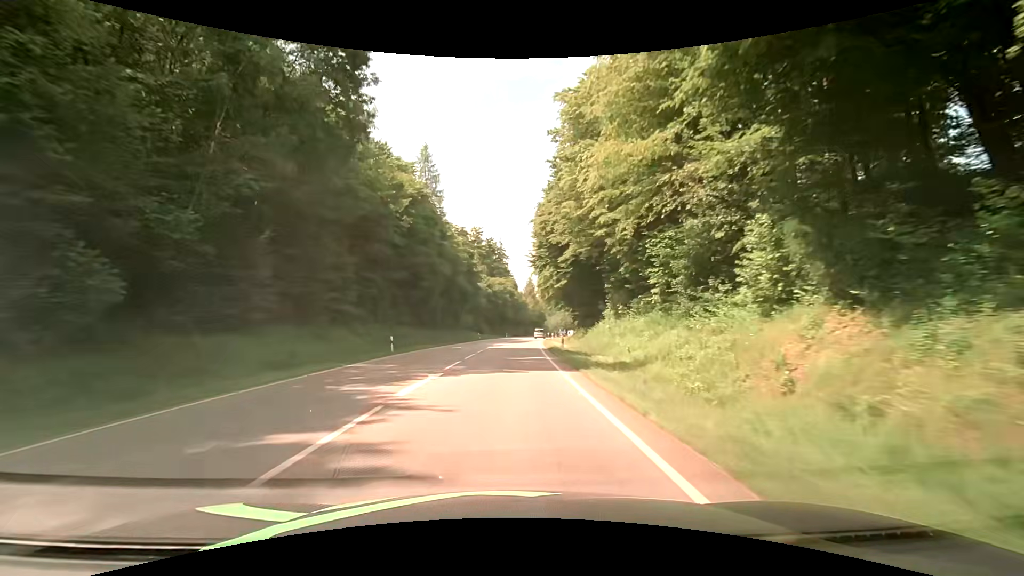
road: secondary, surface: asphalt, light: Day
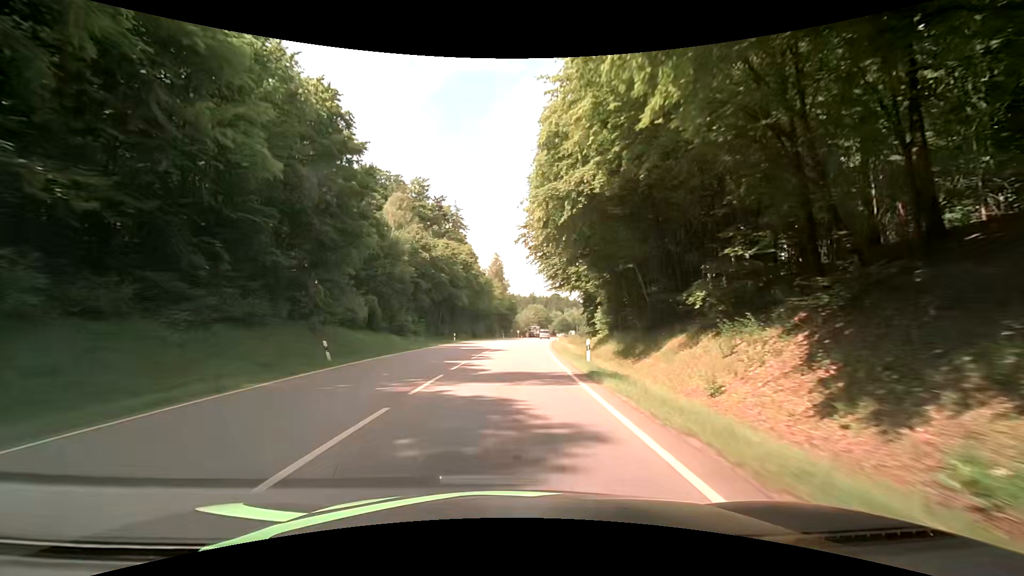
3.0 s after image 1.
(+1.9, +54.0) m; +5°
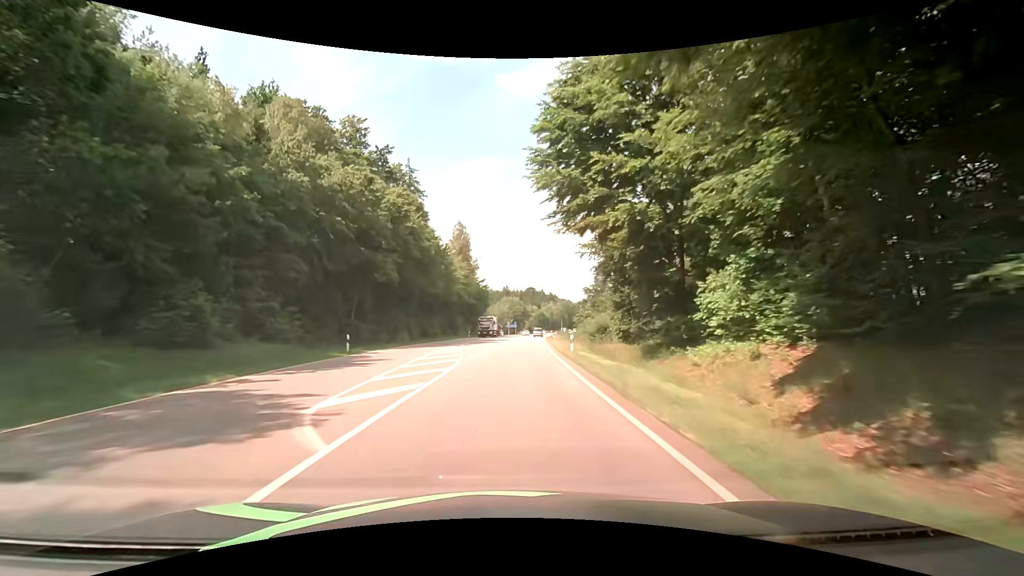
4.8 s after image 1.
(+0.8, +32.5) m; +3°
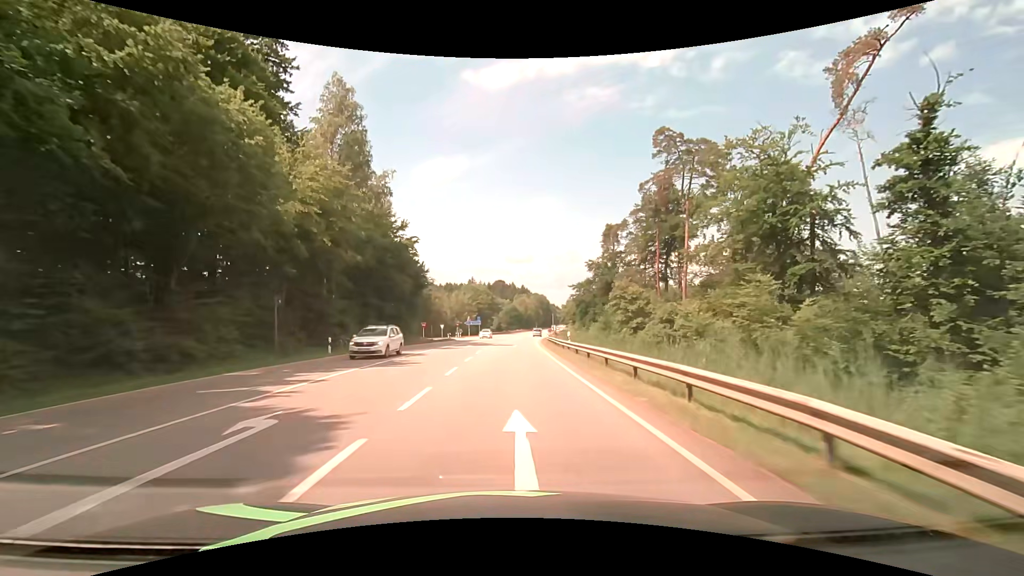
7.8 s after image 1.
(+1.9, +54.1) m; +4°
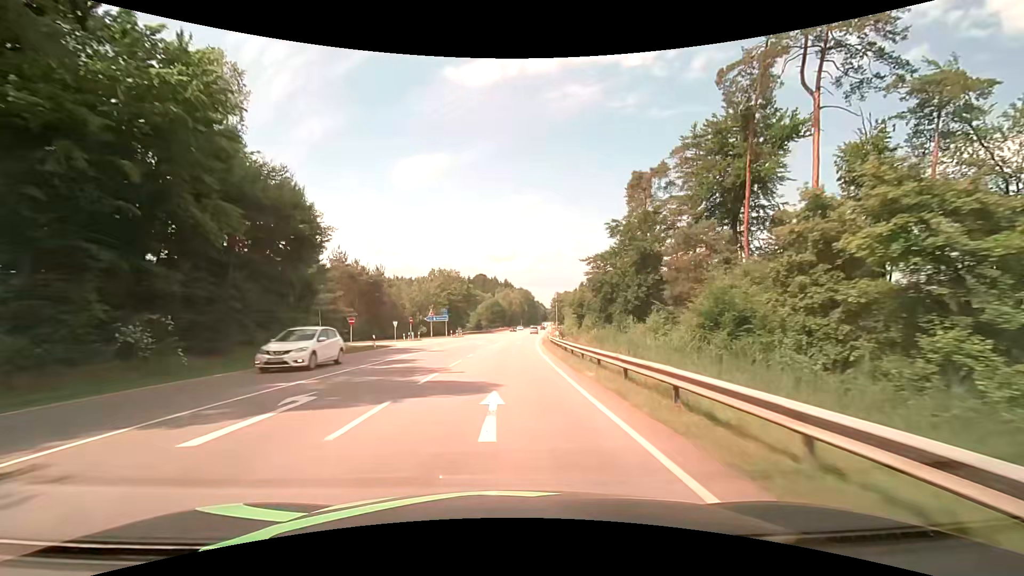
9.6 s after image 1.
(+0.6, +32.4) m; +2°
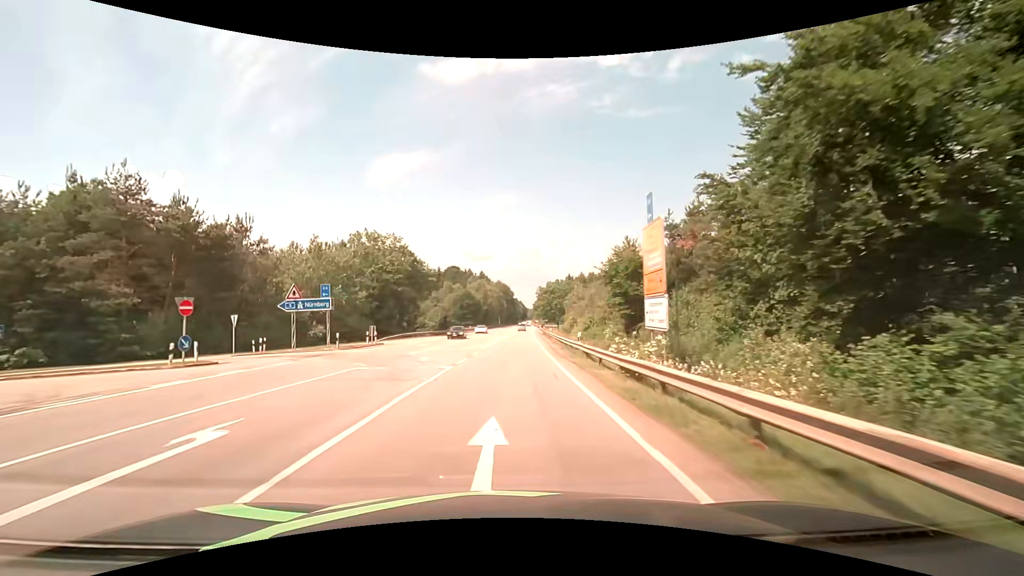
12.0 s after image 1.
(+1.0, +43.2) m; +3°
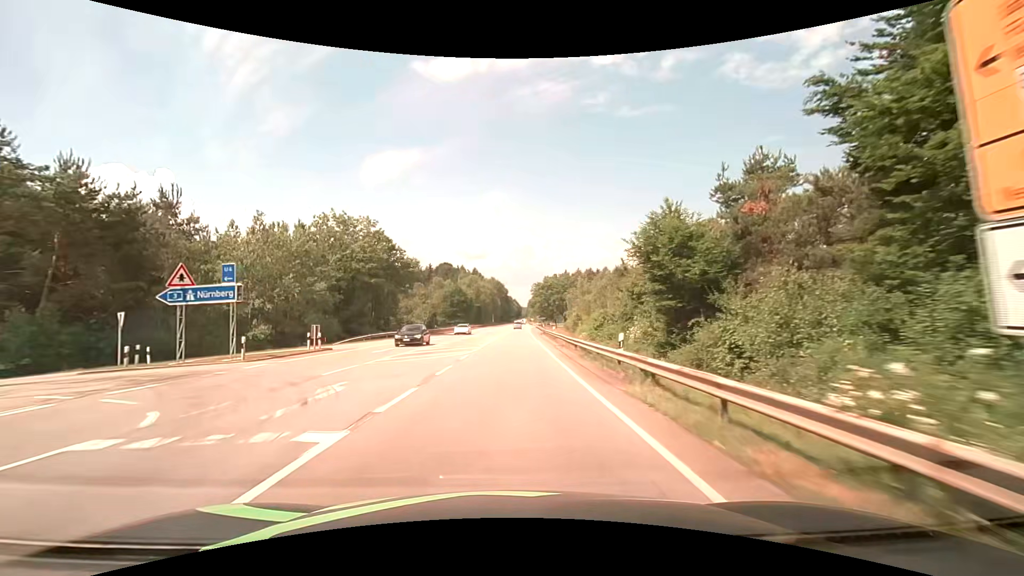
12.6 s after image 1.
(+0.1, +10.8) m; +1°
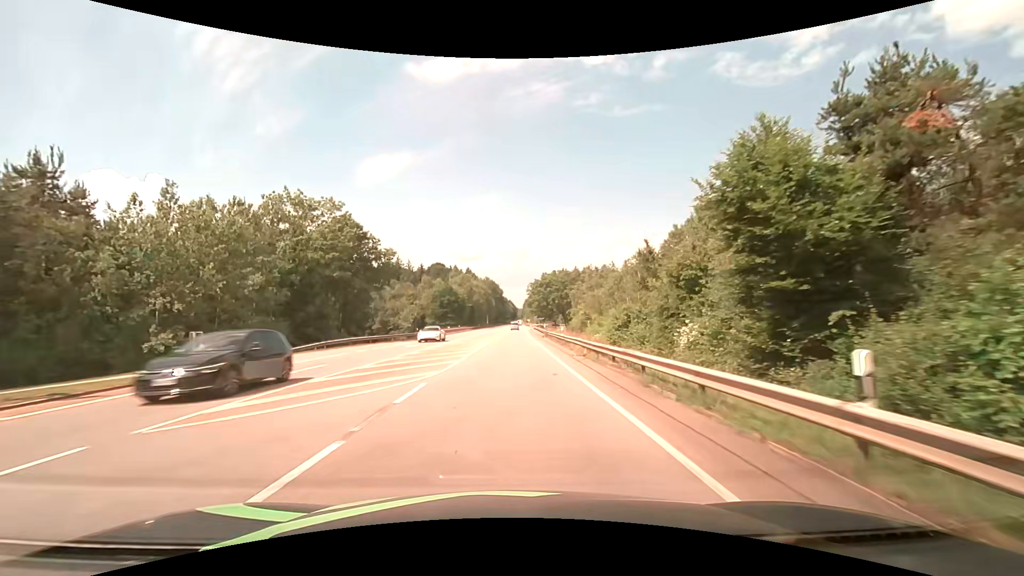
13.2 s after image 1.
(+0.1, +10.8) m; 0°
(0, +10) (0, +20) (0, +30) (0, +40) (+1, +50) (+1, +60) (+1, +70) (+1, +80) (+2, +90) (+2, +100) m
